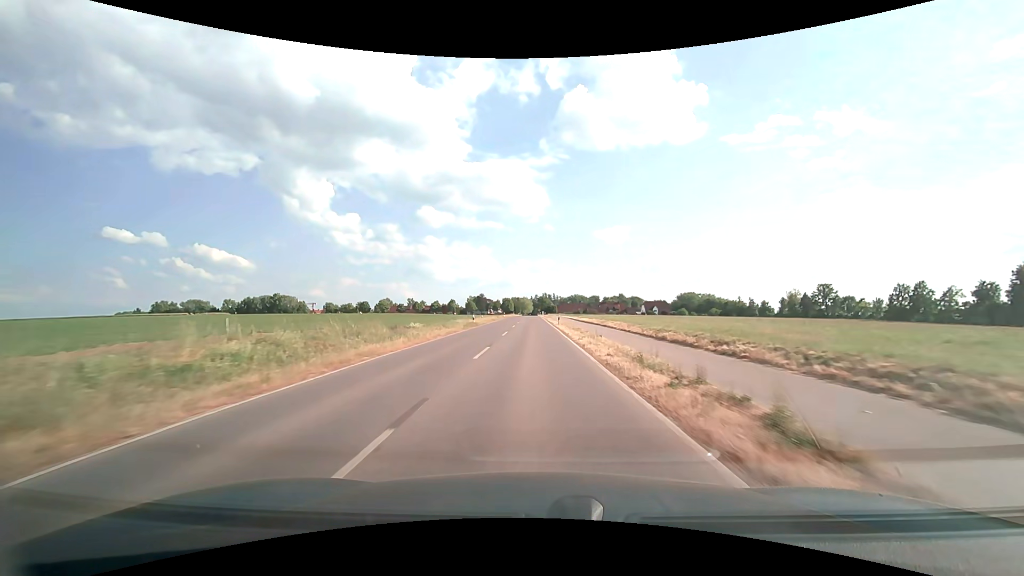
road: secondary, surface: asphalt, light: Day
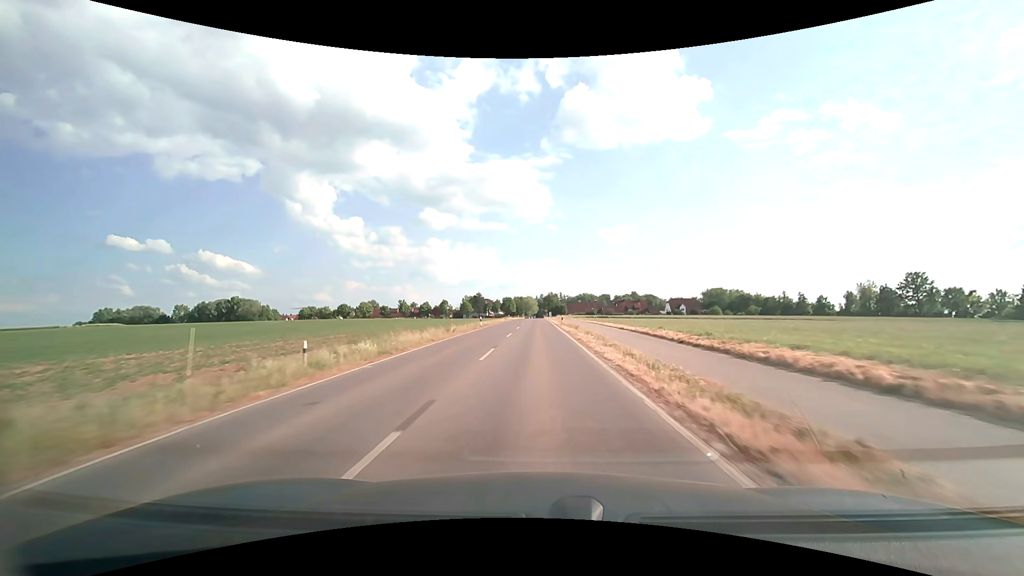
(-0.5, +48.3) m; -1°
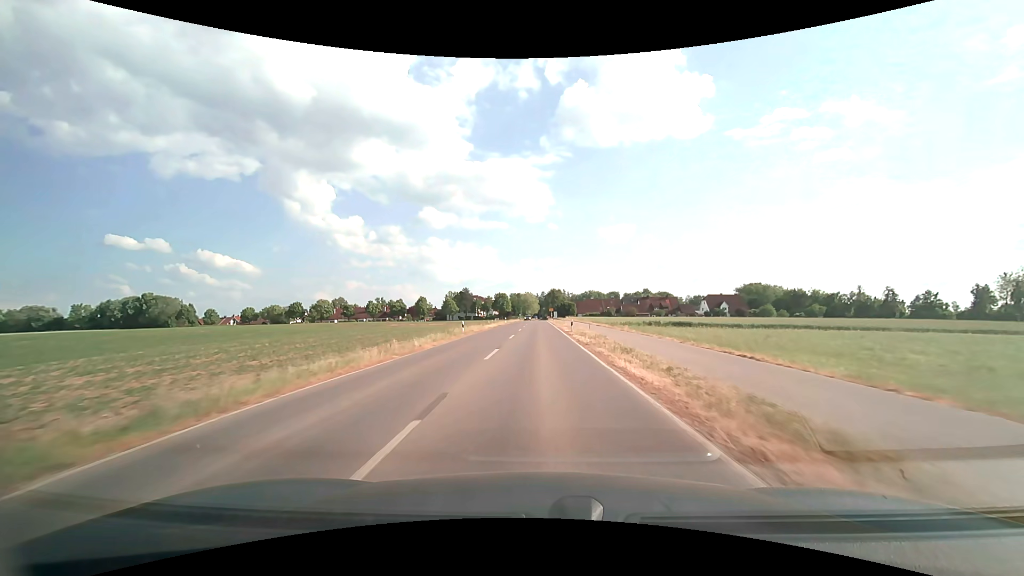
(-0.1, +59.7) m; 0°
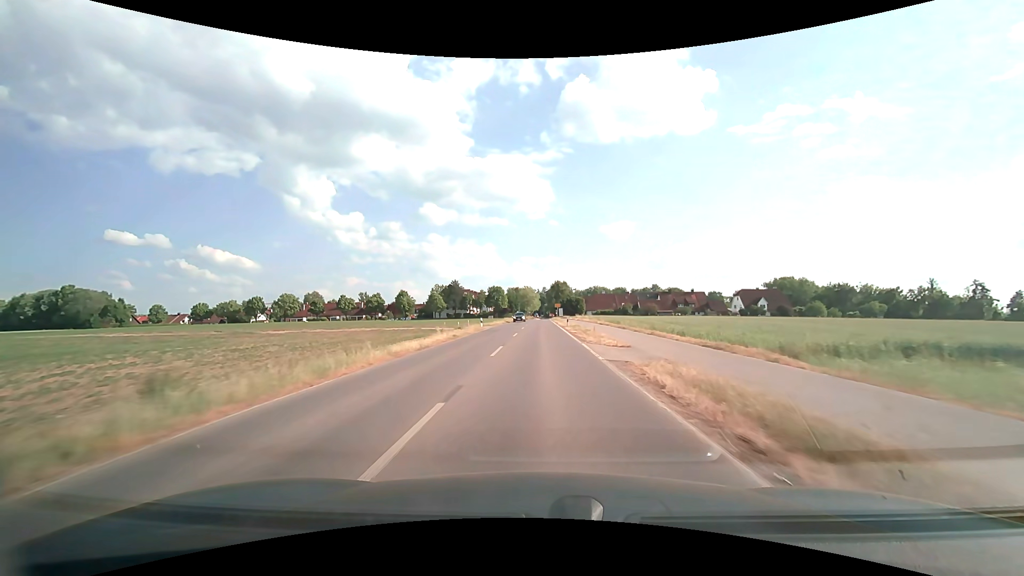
(0.0, +35.4) m; 0°
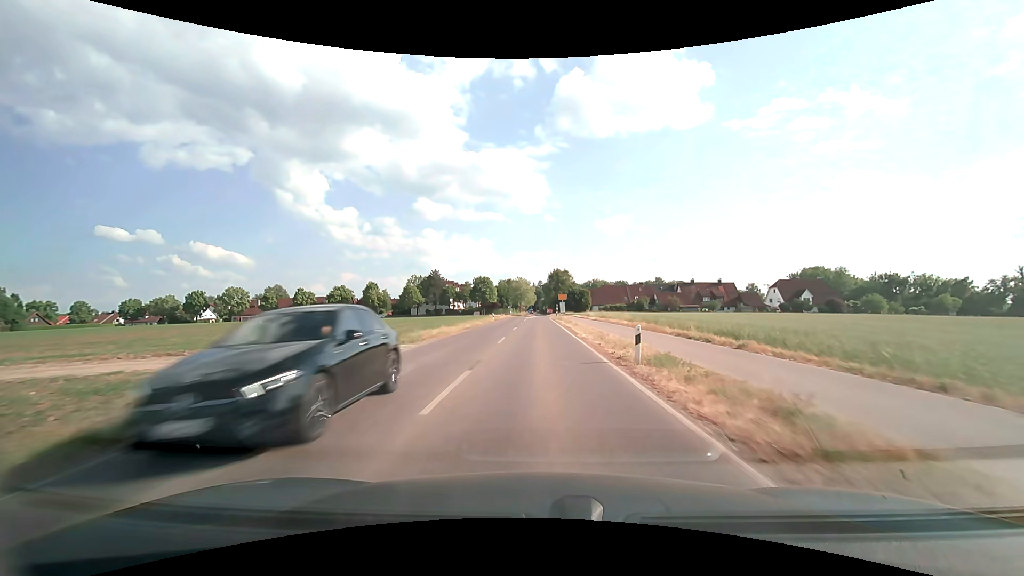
(+0.1, +32.4) m; 0°
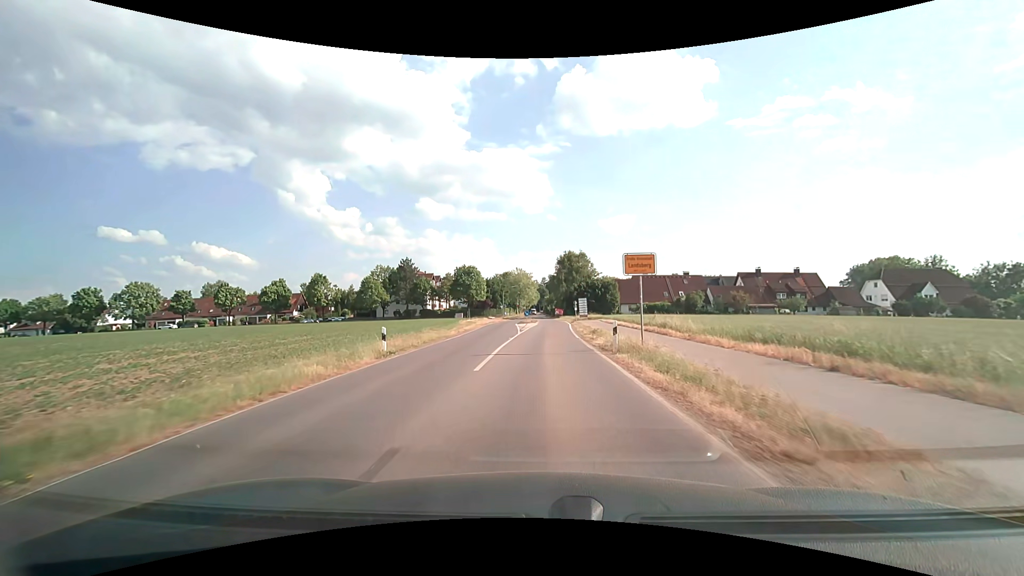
(0.0, +43.3) m; 0°
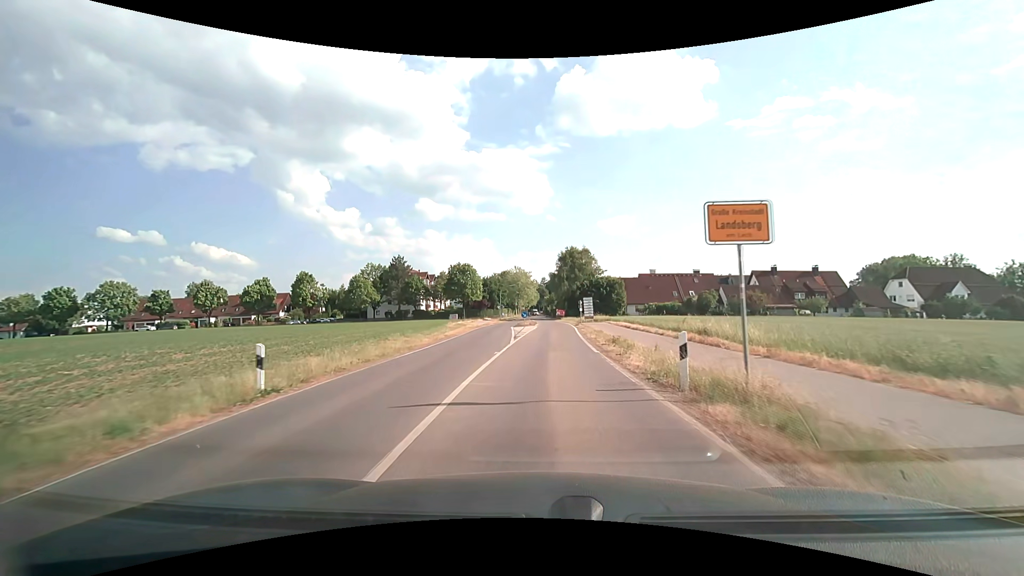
(0.0, +7.5) m; 0°
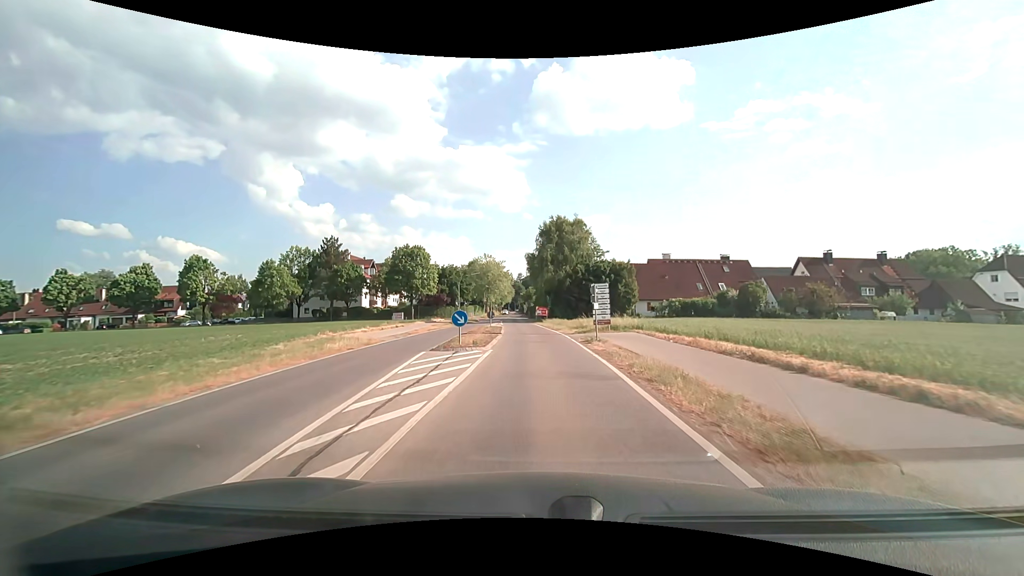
(+0.6, +28.7) m; +2°
(0, +10) (0, +20) (0, +30) (-1, +40) (-1, +50) (-2, +60) (-2, +70) (-3, +80) (-3, +90) (-4, +100) m
